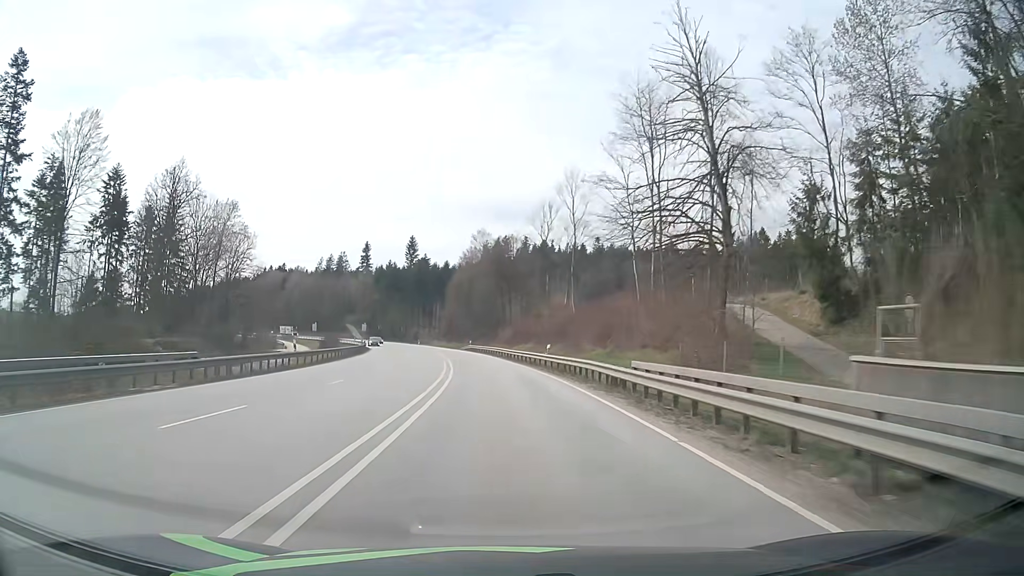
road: primary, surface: asphalt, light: Day
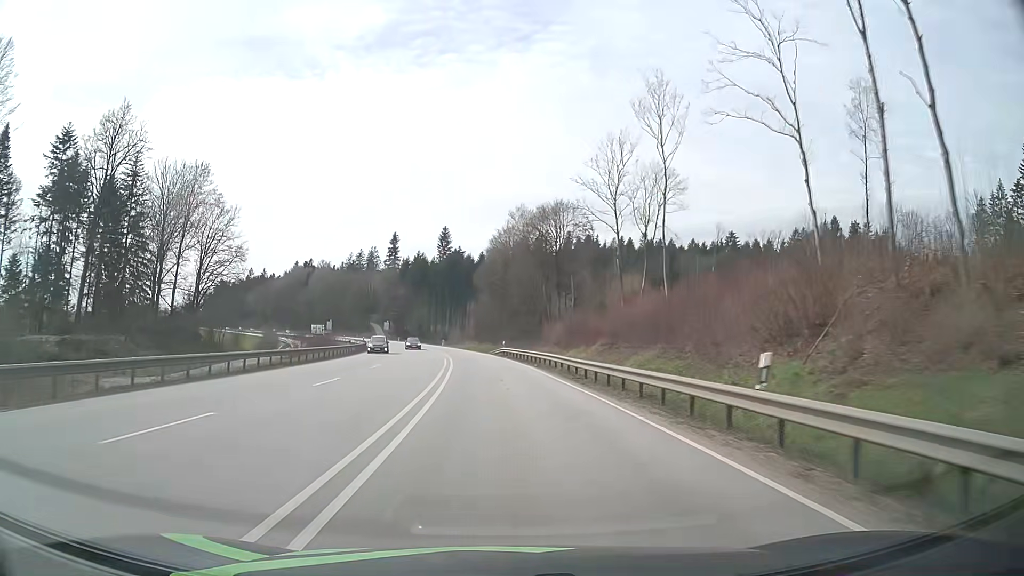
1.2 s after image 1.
(-0.8, +26.2) m; -3°
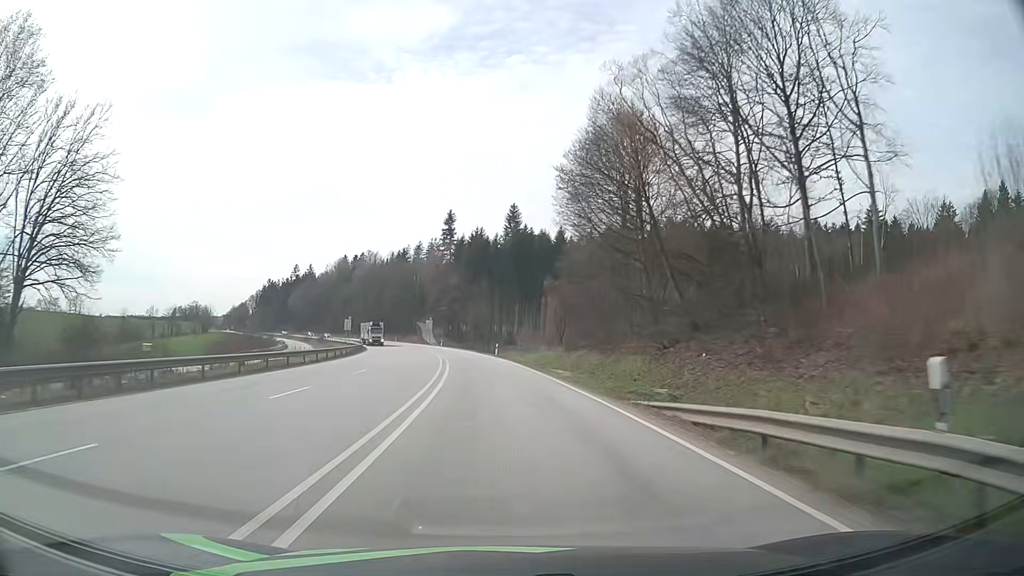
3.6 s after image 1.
(-3.0, +52.3) m; -6°
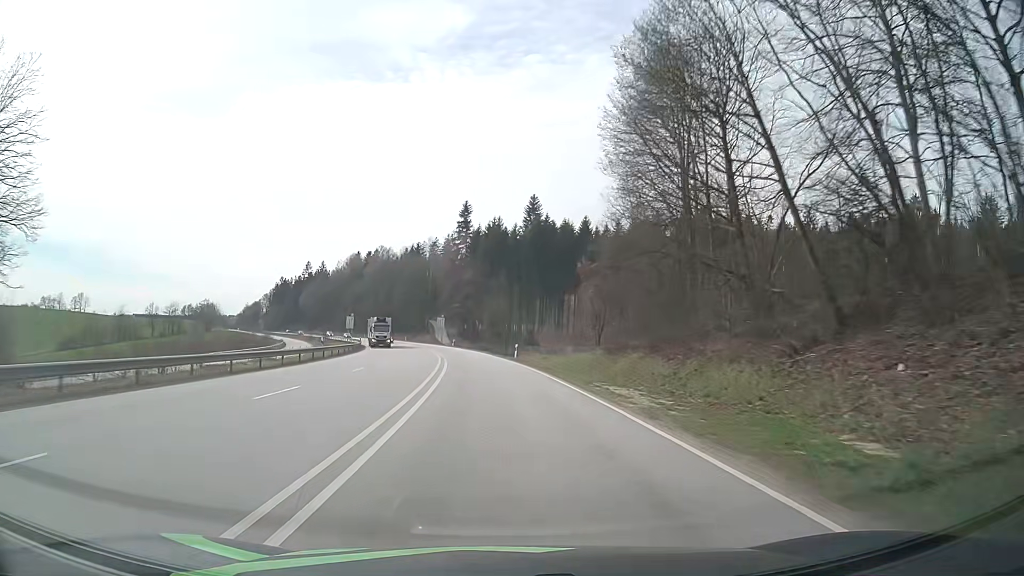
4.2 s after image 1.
(-0.2, +13.1) m; -2°
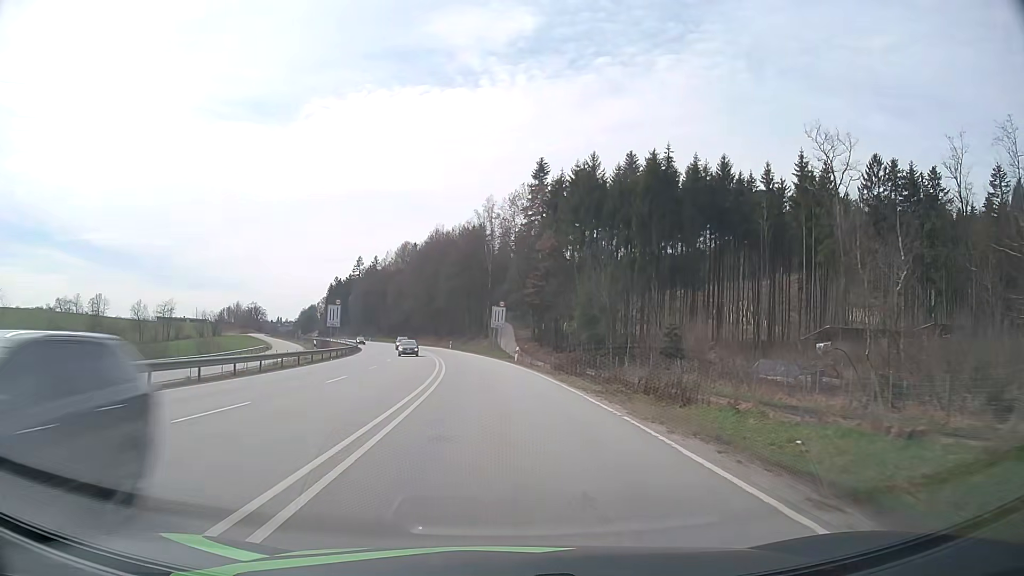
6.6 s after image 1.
(-3.1, +52.2) m; -6°
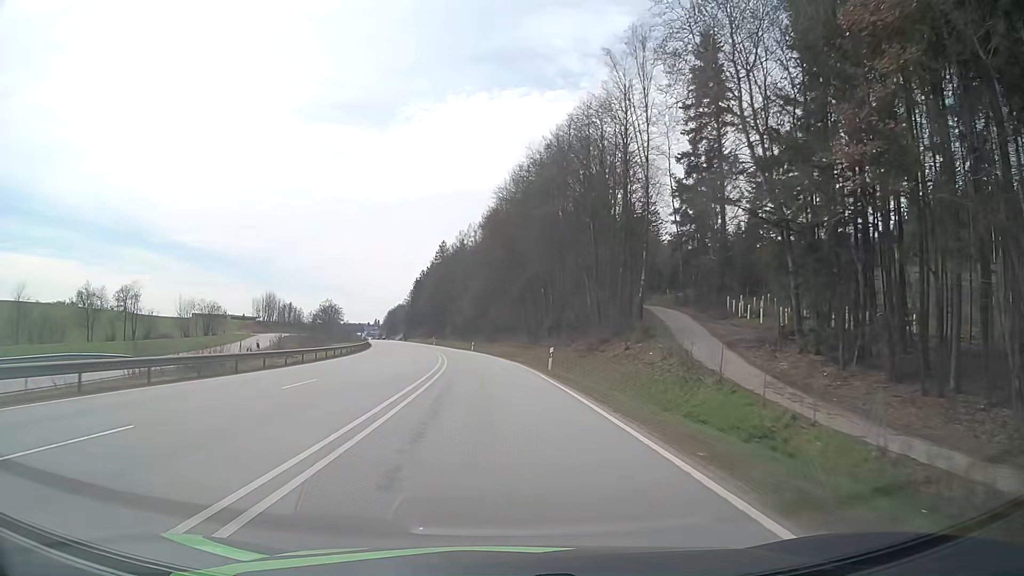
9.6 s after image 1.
(-5.0, +65.3) m; -9°
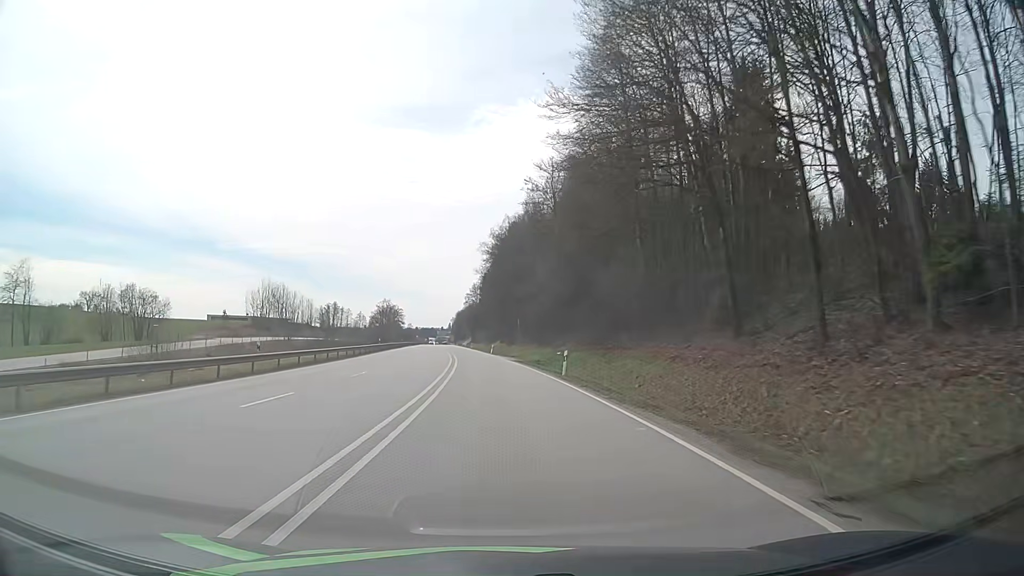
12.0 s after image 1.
(-3.2, +52.4) m; -6°
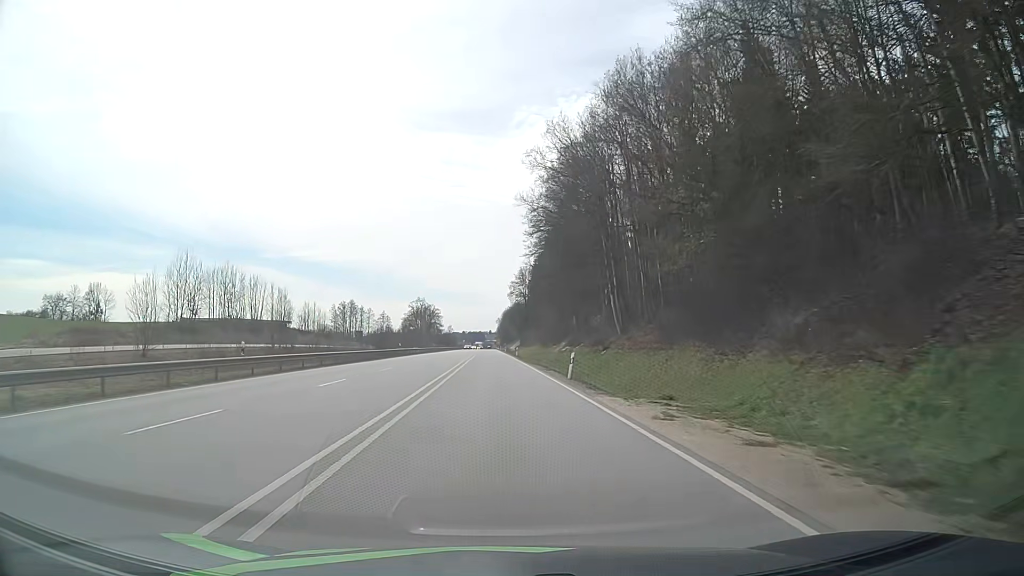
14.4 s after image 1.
(-2.4, +52.9) m; -4°
(0, +10) (0, +20) (0, +30) (-1, +40) (-1, +50) (-1, +60) (-2, +70) (-2, +80) (-2, +90) (-3, +100) m
